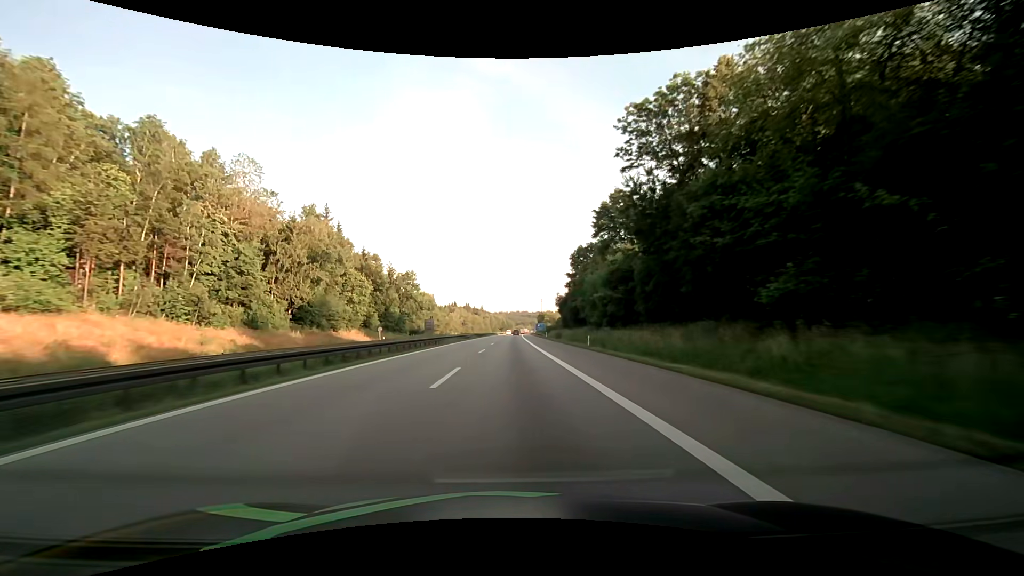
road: motorway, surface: asphalt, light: Day
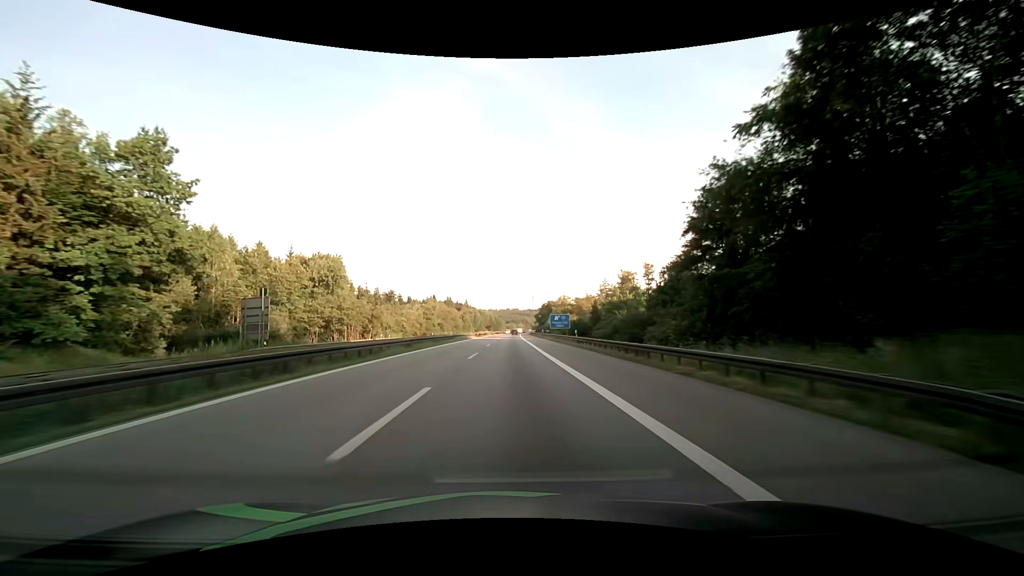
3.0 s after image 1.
(+1.1, +95.4) m; +1°
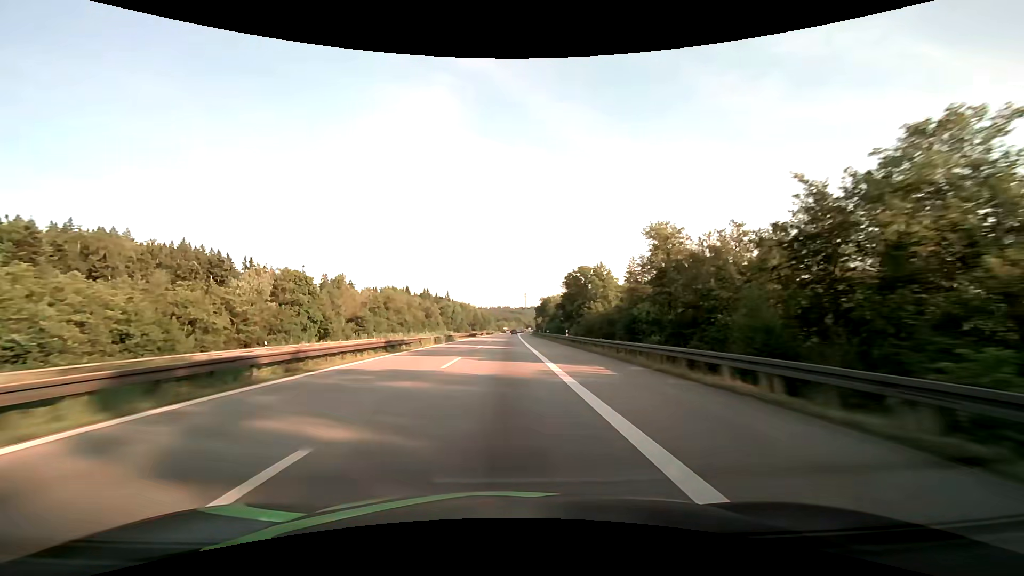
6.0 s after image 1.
(+1.1, +95.4) m; +1°
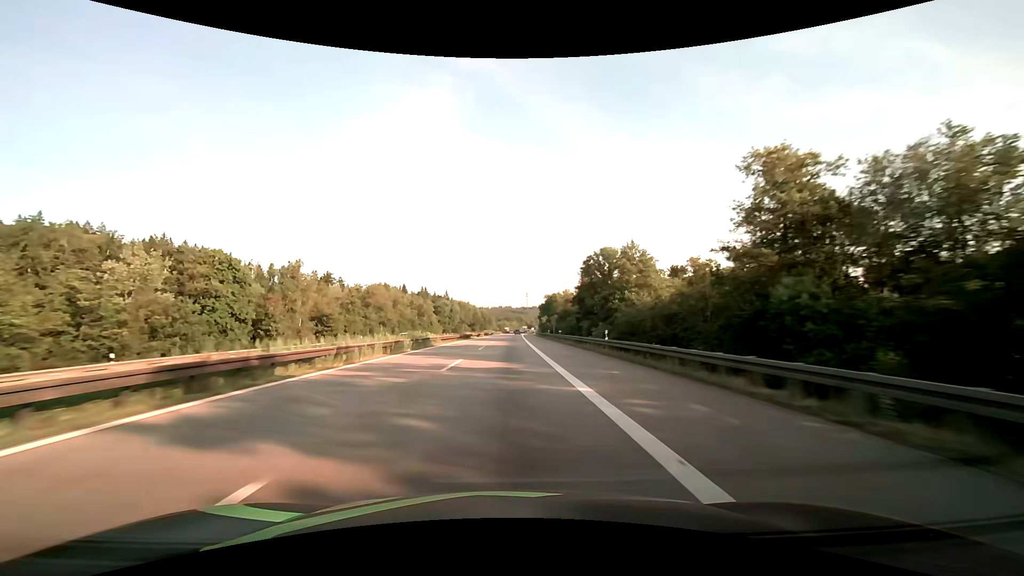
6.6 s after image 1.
(0.0, +19.1) m; 0°
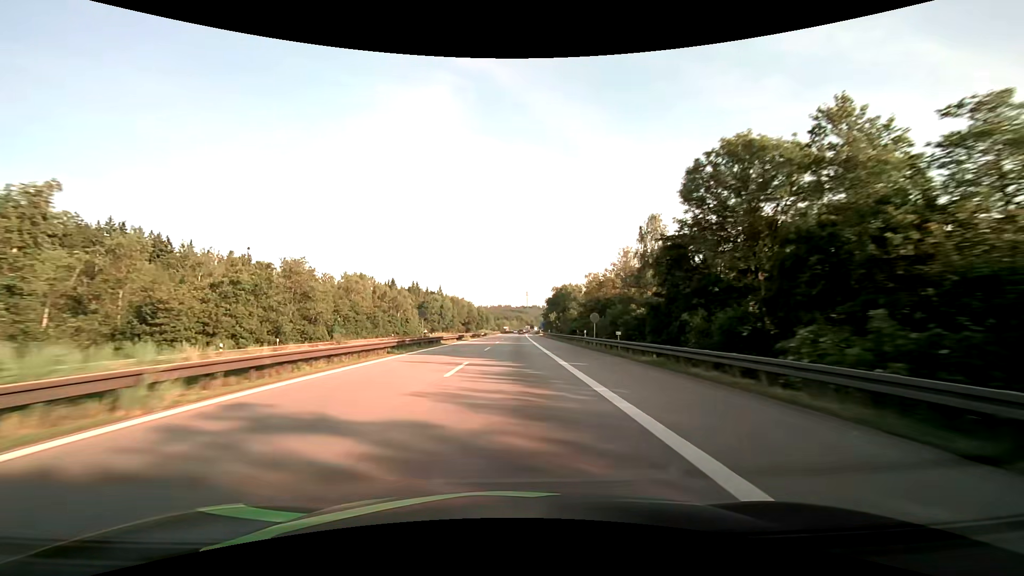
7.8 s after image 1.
(0.0, +38.1) m; 0°
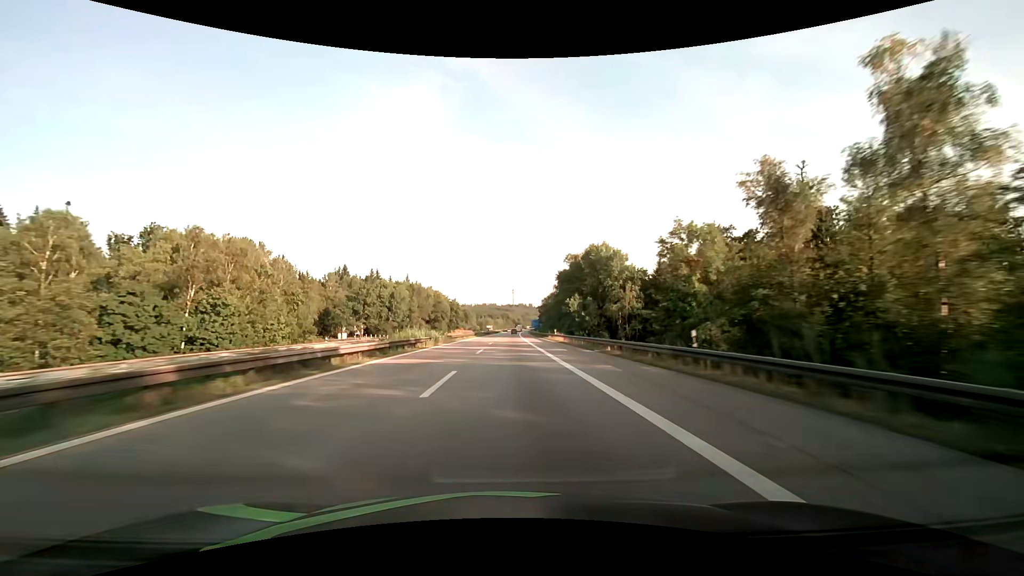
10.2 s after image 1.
(+1.0, +76.2) m; +2°
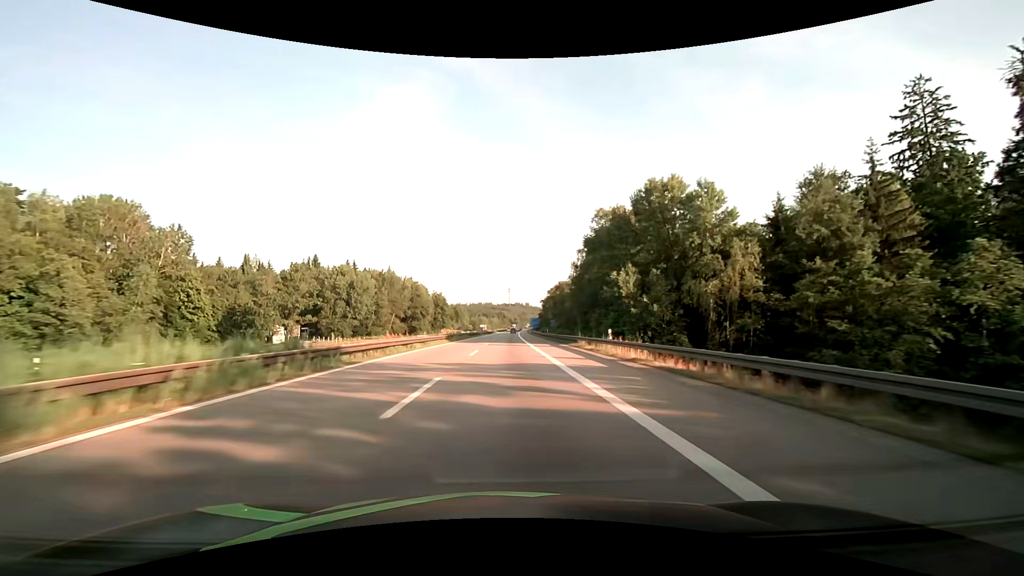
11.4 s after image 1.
(+0.2, +38.1) m; 0°
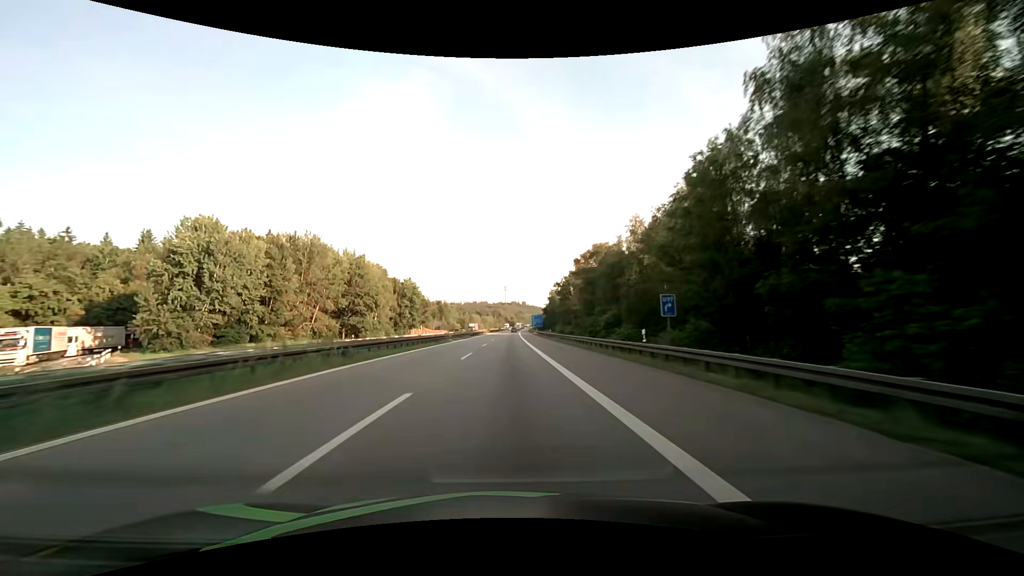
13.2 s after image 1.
(+0.3, +57.2) m; +1°
(0, +10) (0, +20) (0, +30) (0, +40) (0, +50) (0, +60) (0, +70) (0, +80) (0, +90) (0, +100) m
